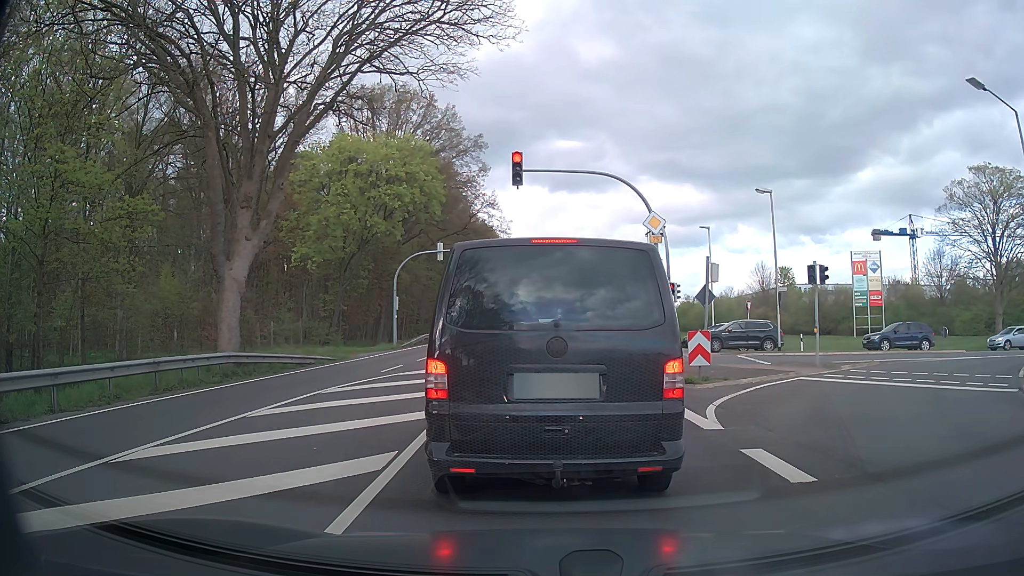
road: primary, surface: asphalt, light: Day
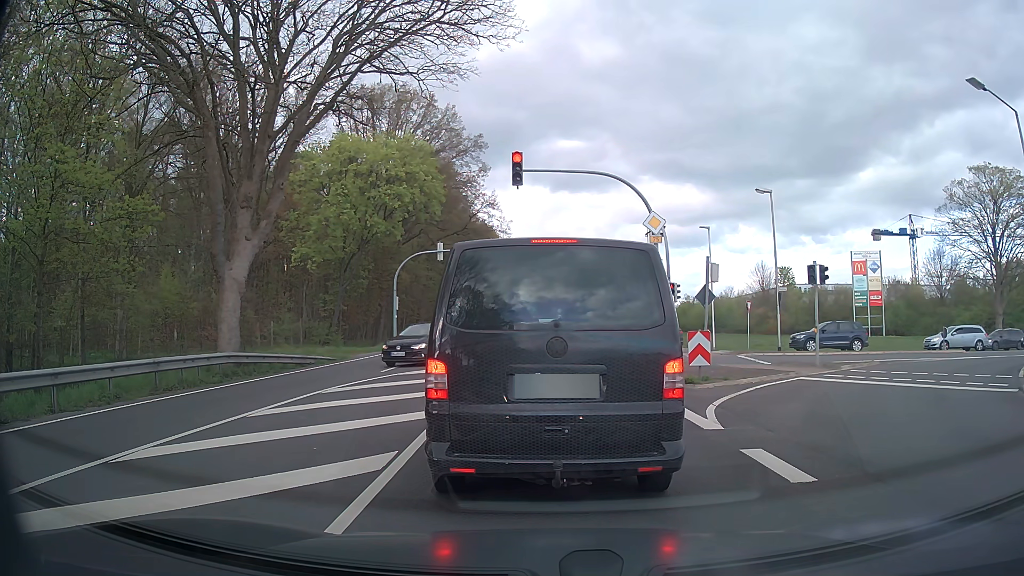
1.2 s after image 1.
(0.0, 0.0) m; 0°
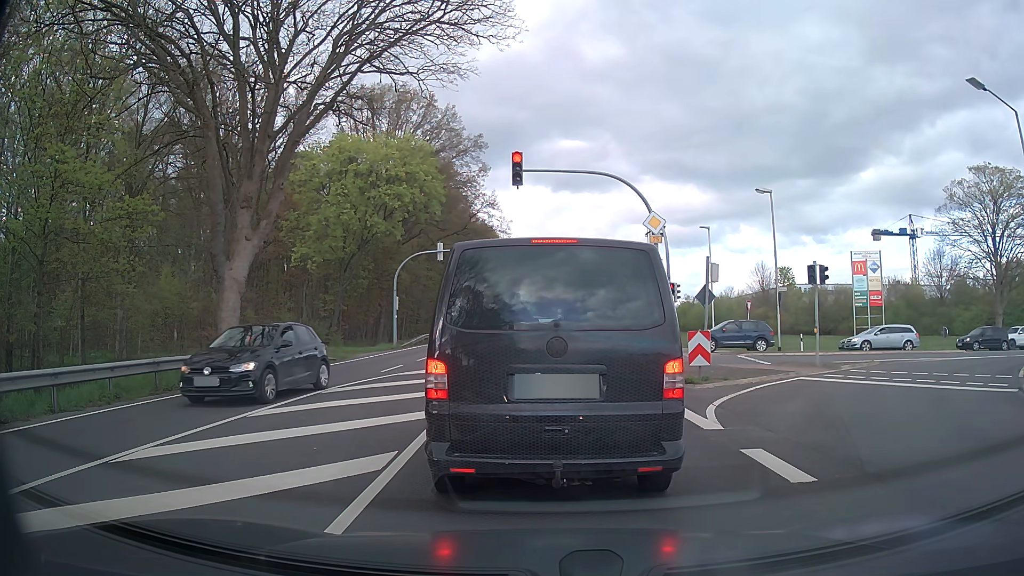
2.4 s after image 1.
(0.0, 0.0) m; 0°
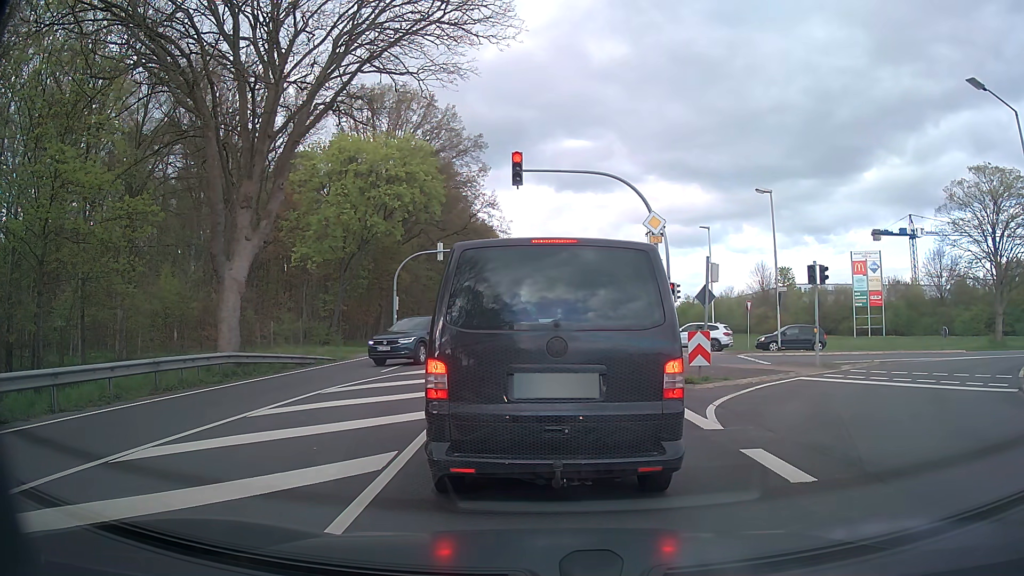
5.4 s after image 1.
(0.0, 0.0) m; 0°
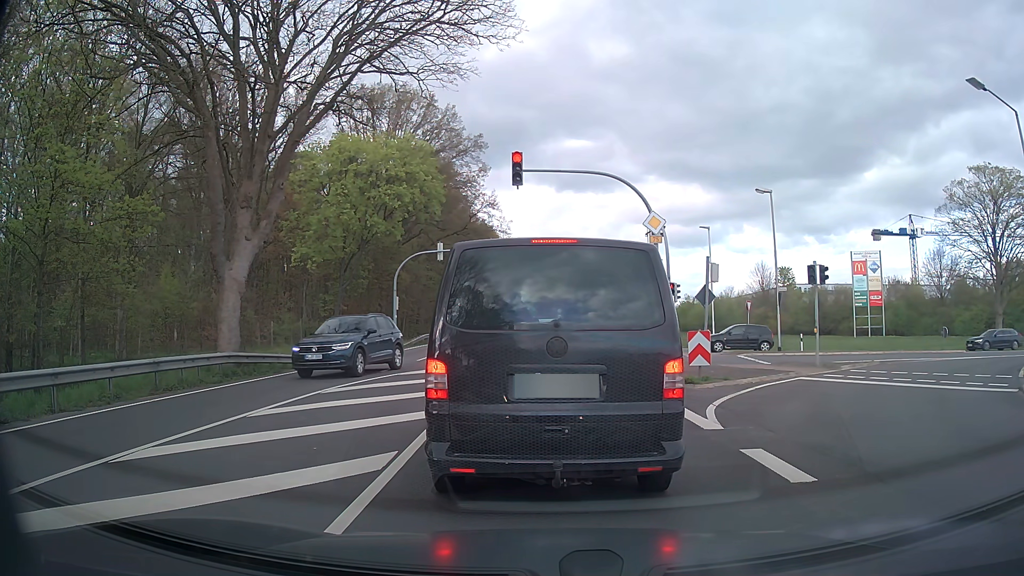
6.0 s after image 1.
(0.0, 0.0) m; 0°
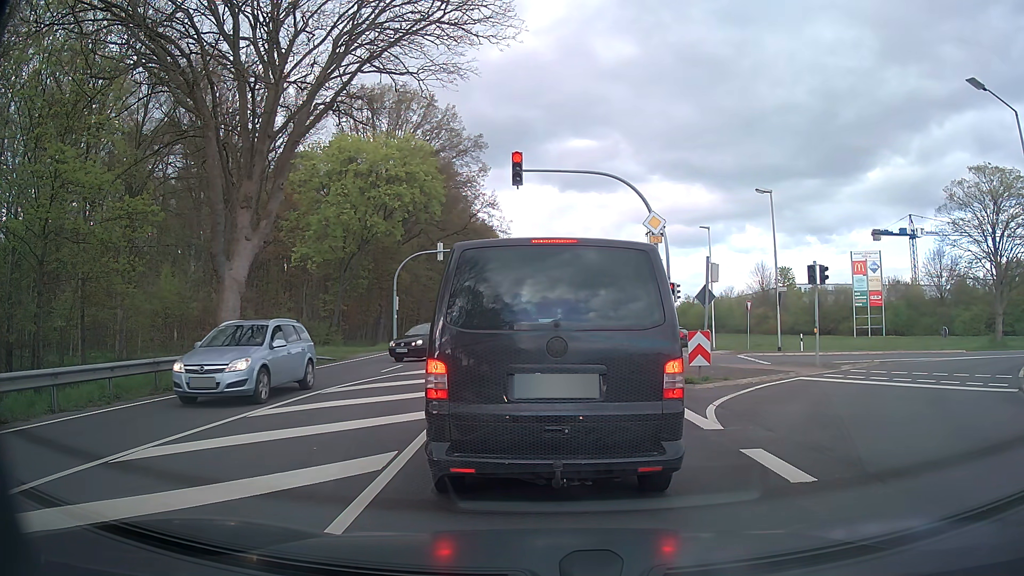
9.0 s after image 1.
(0.0, 0.0) m; 0°
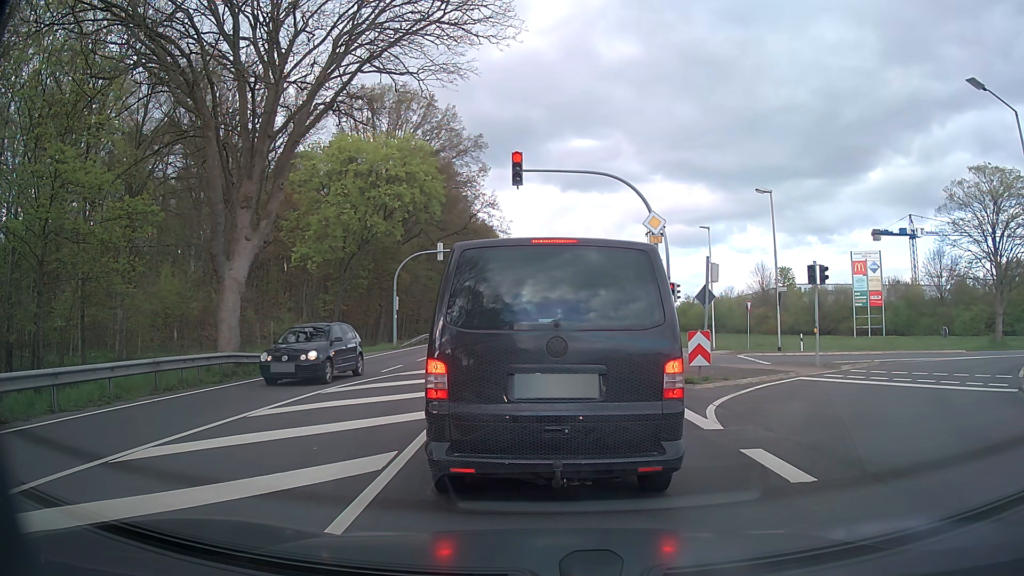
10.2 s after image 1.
(0.0, 0.0) m; 0°
(0, +10) (0, +20) (0, +30) (0, +40) (0, +50) (-1, +60) (-1, +70) (-1, +80) (-1, +90) (-2, +100) m
